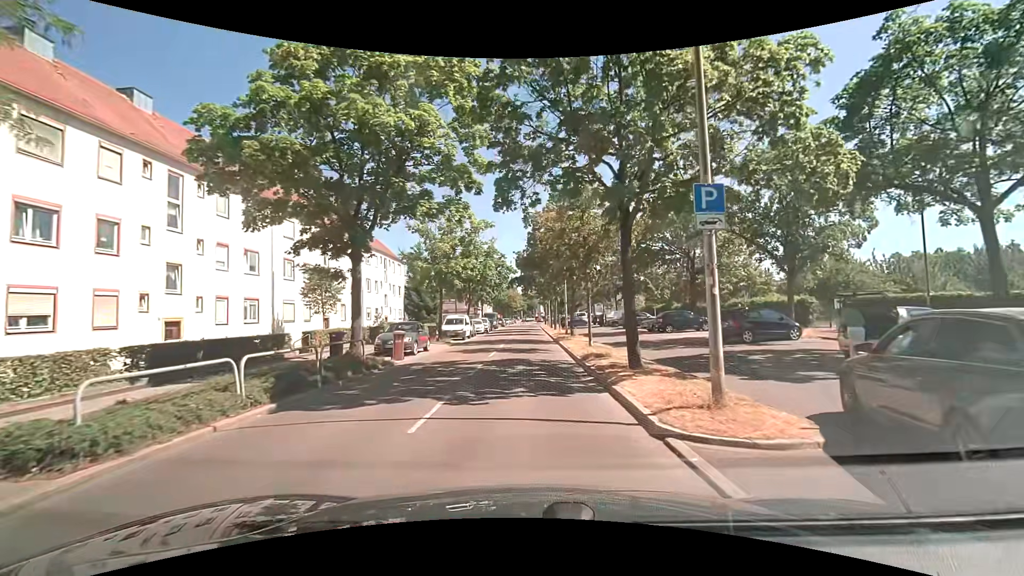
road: tertiary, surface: asphalt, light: Day
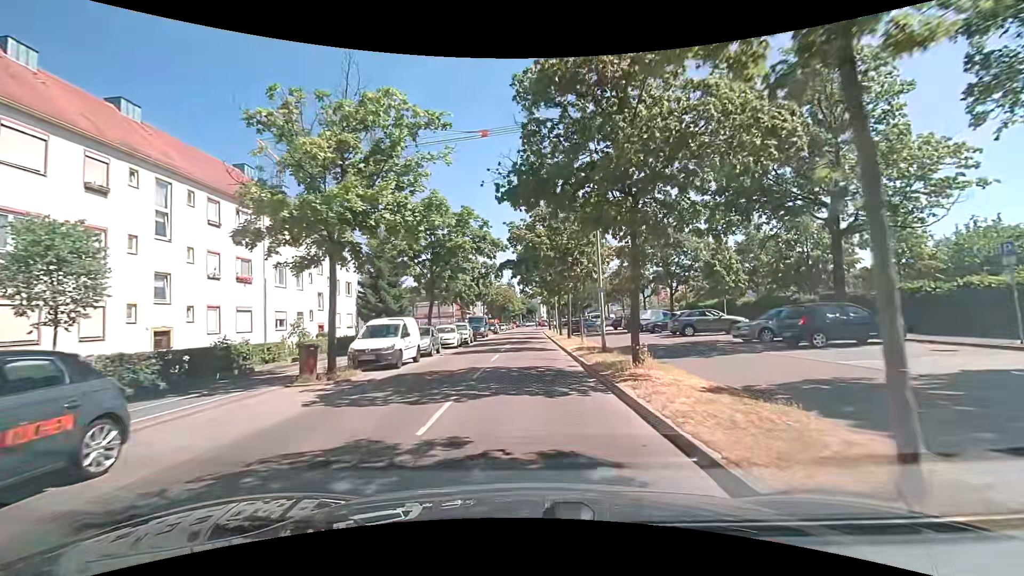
(-0.2, +18.2) m; 0°
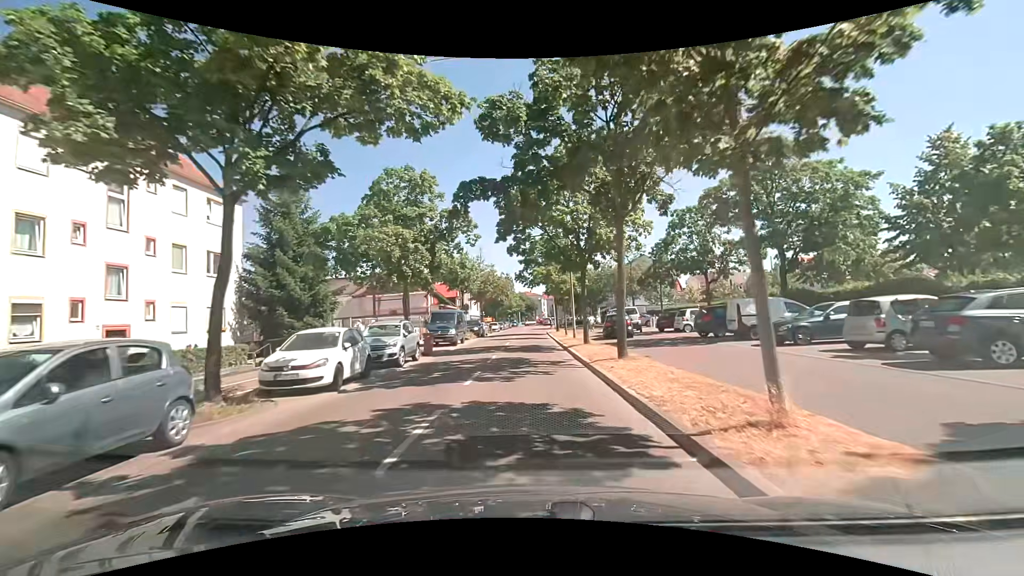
(-0.2, +19.7) m; -1°
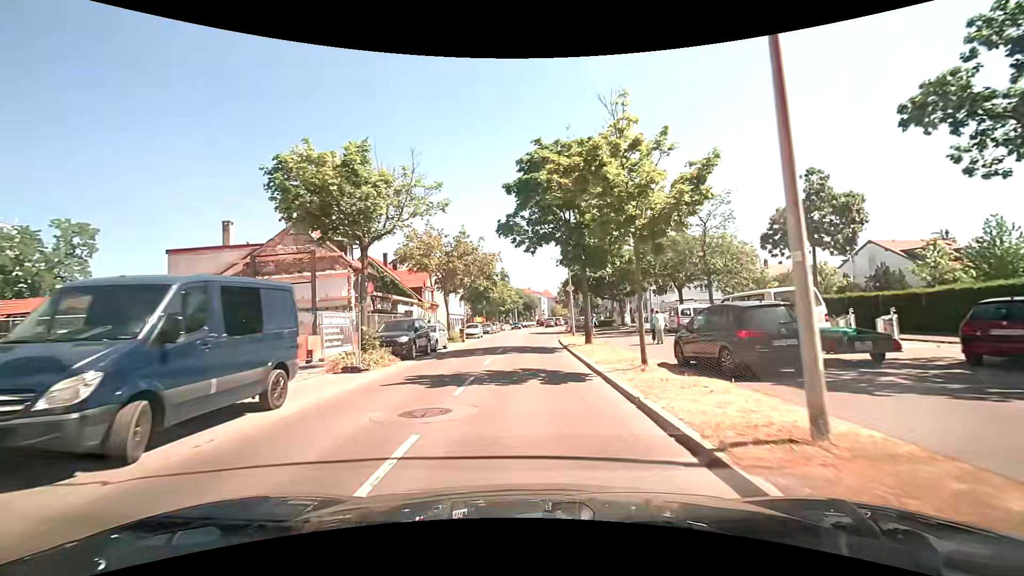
(+0.2, +25.8) m; -1°
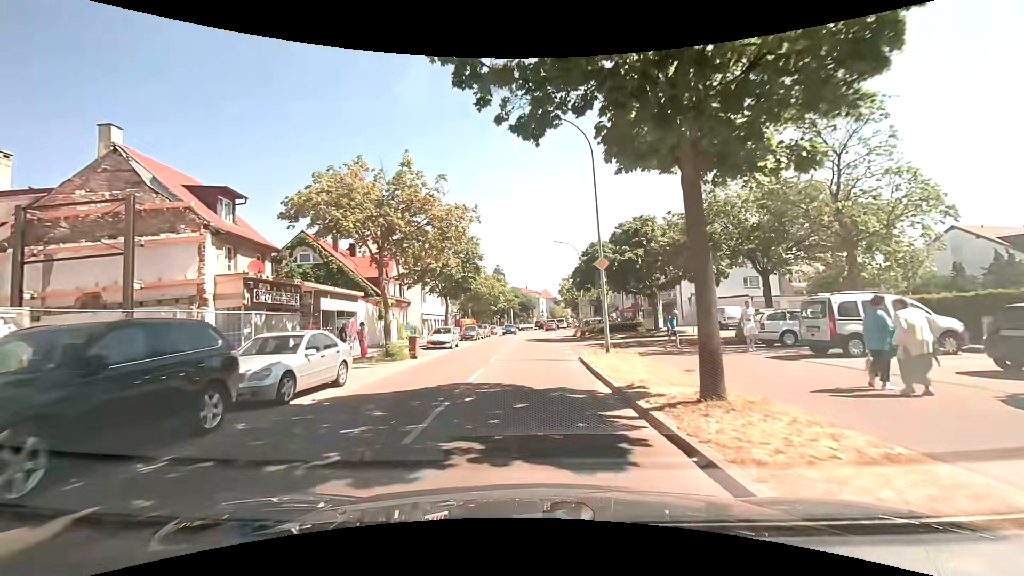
(+0.5, +15.3) m; +3°
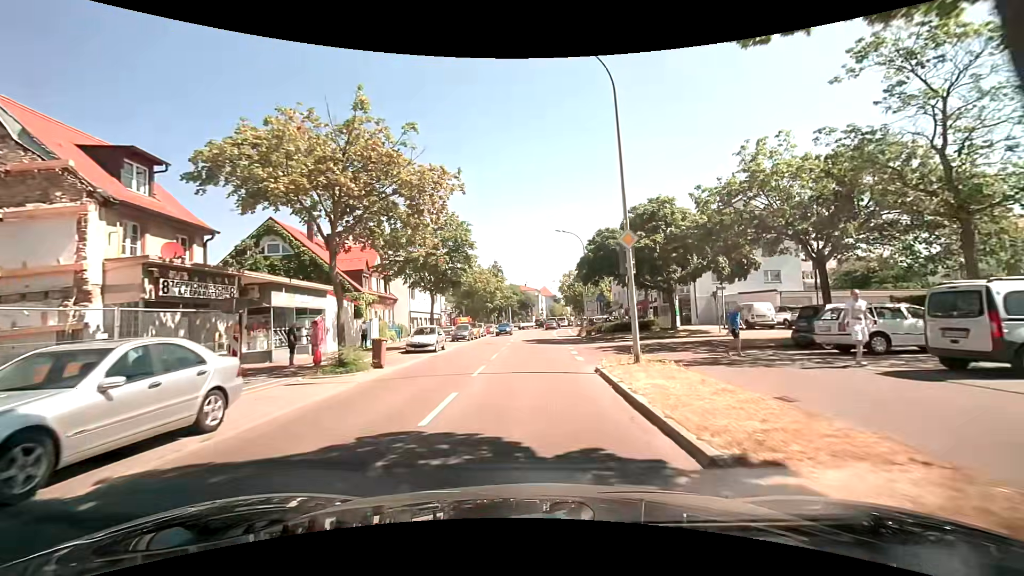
(0.0, +5.1) m; 0°
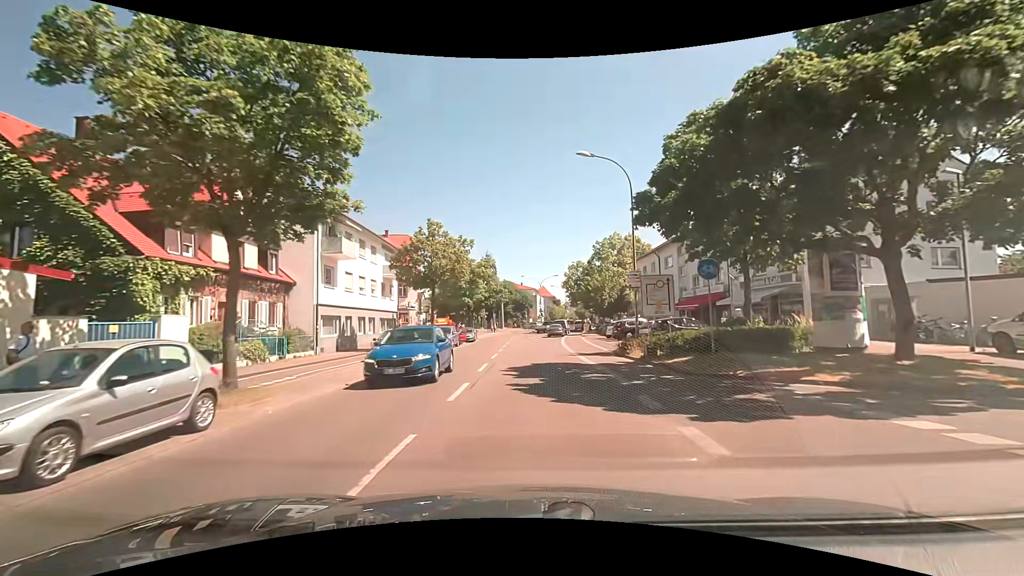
(-0.1, +21.5) m; 0°
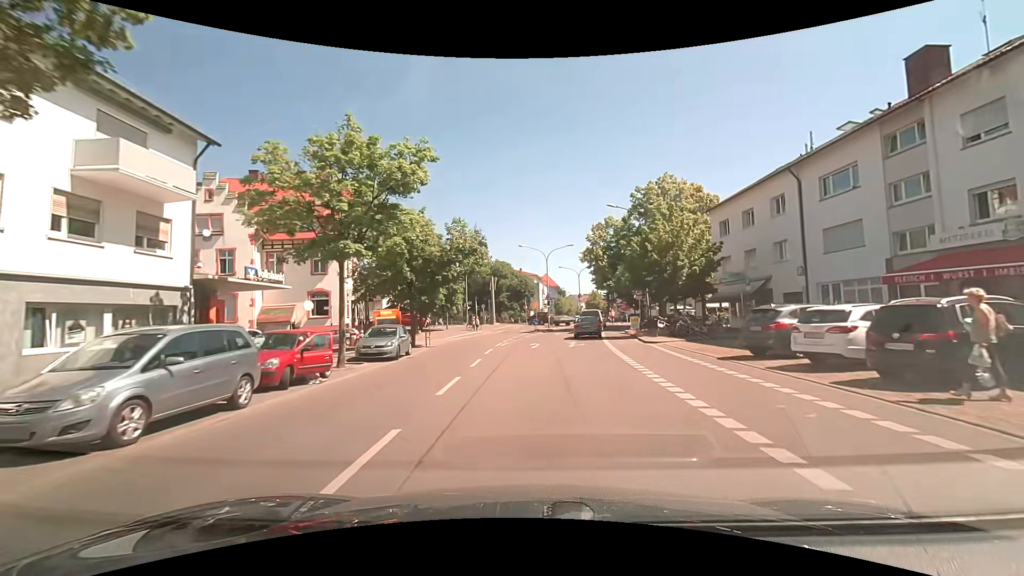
(+0.1, +29.9) m; 0°
(0, +10) (0, +20) (+1, +30) (+2, +40) (+4, +50) (+6, +60) (+4, +69) (-4, +75) (-14, +75) (-24, +74) m
